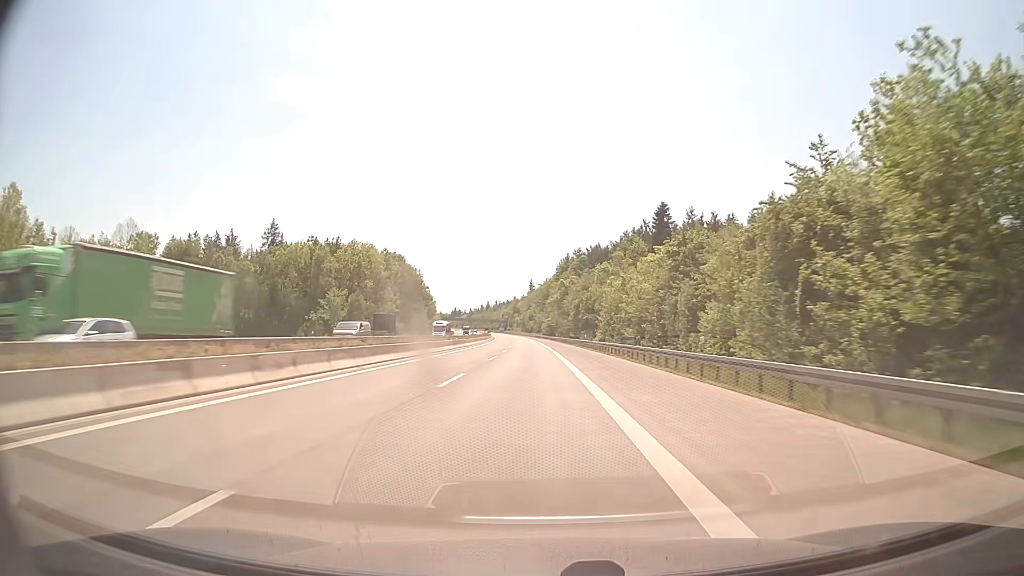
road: motorway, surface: concrete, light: Day
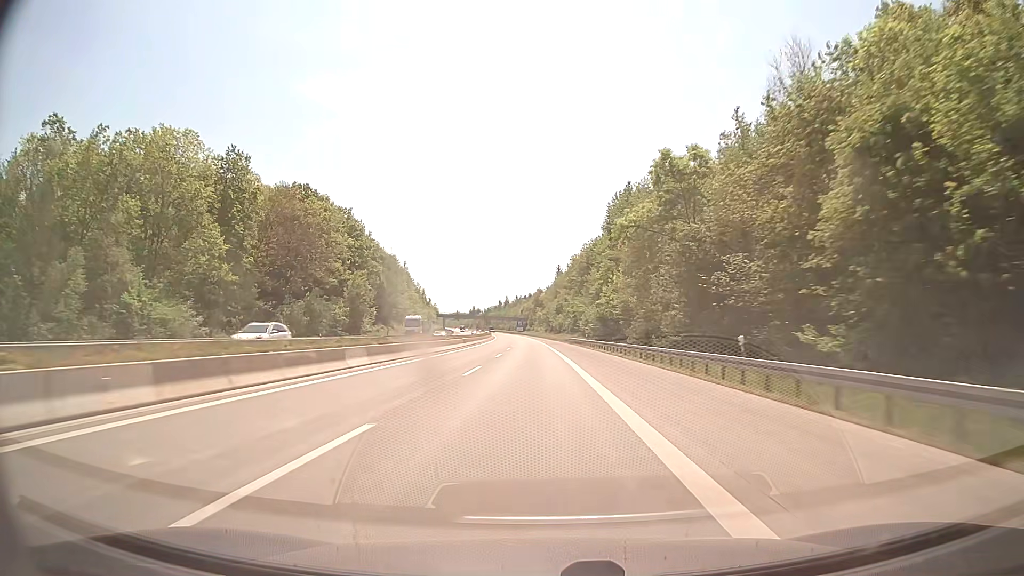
(-2.2, +103.7) m; -2°
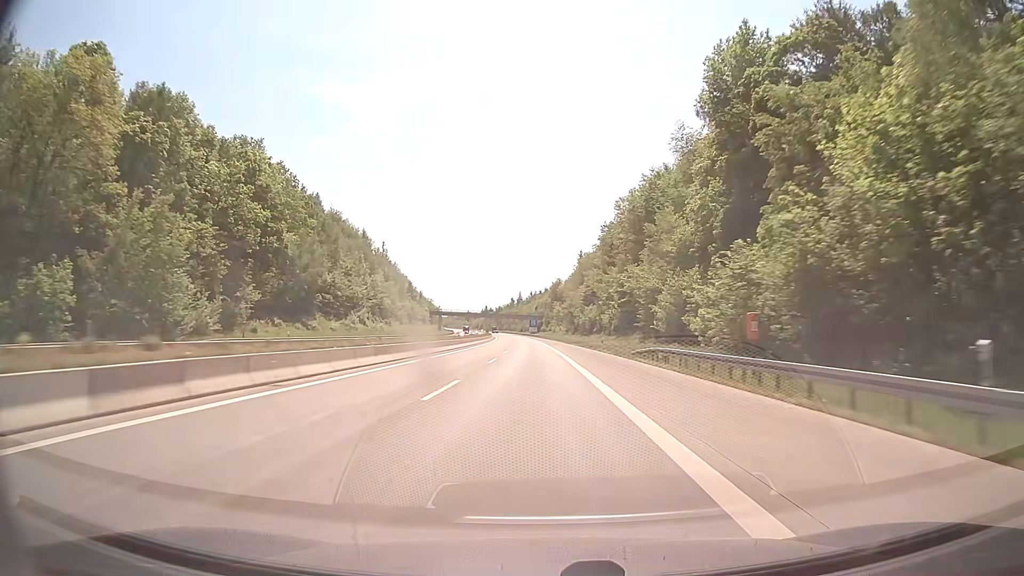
(-0.8, +62.2) m; -1°
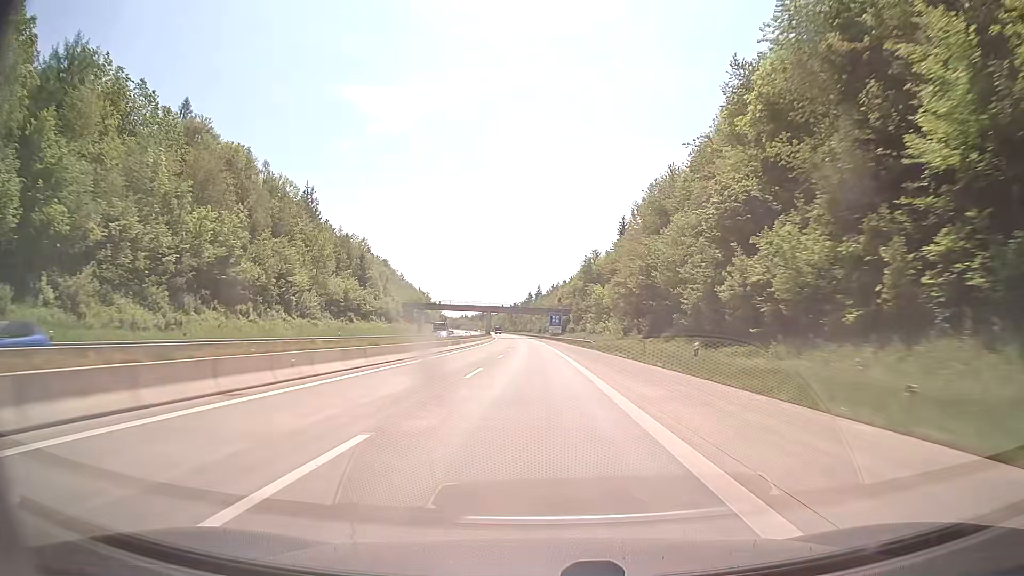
(-1.5, +83.0) m; -2°
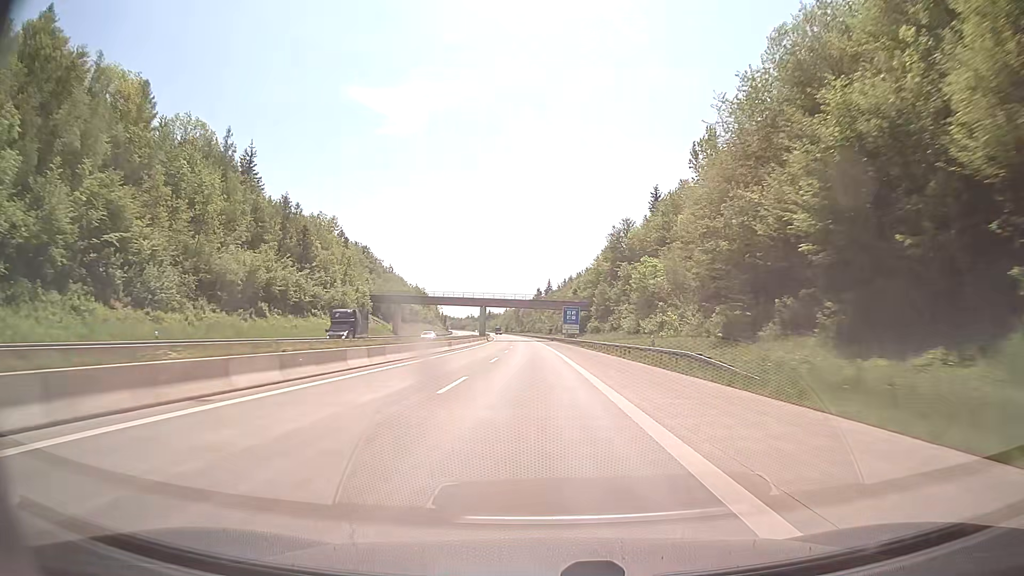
(-0.4, +41.5) m; -1°
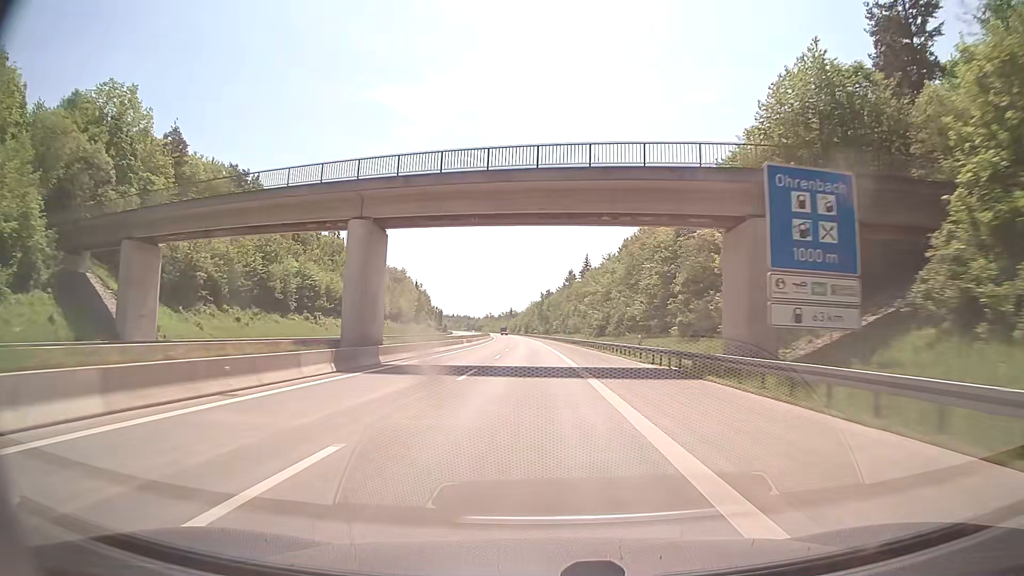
(-2.1, +103.8) m; -2°
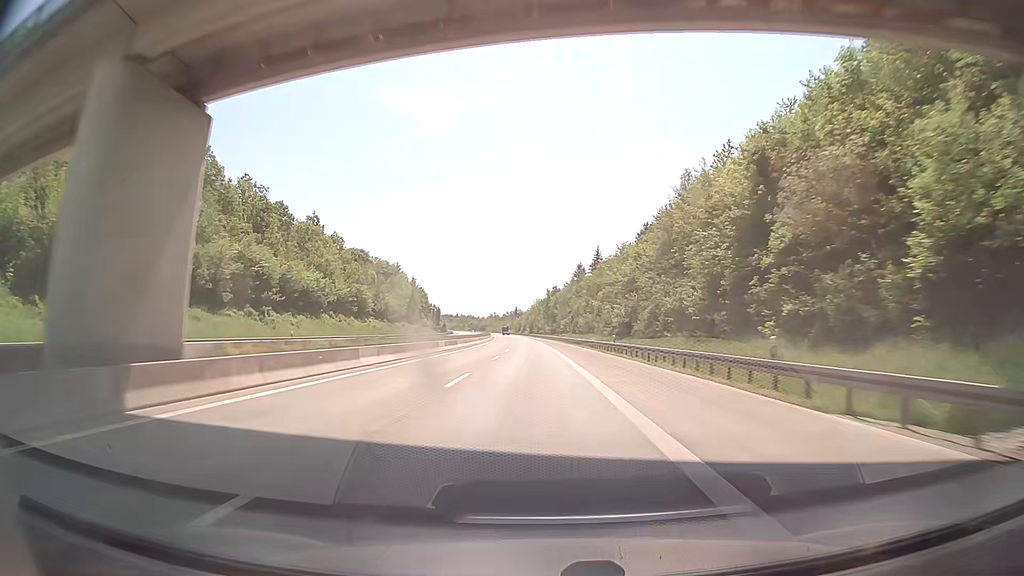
(-0.1, +20.7) m; 0°
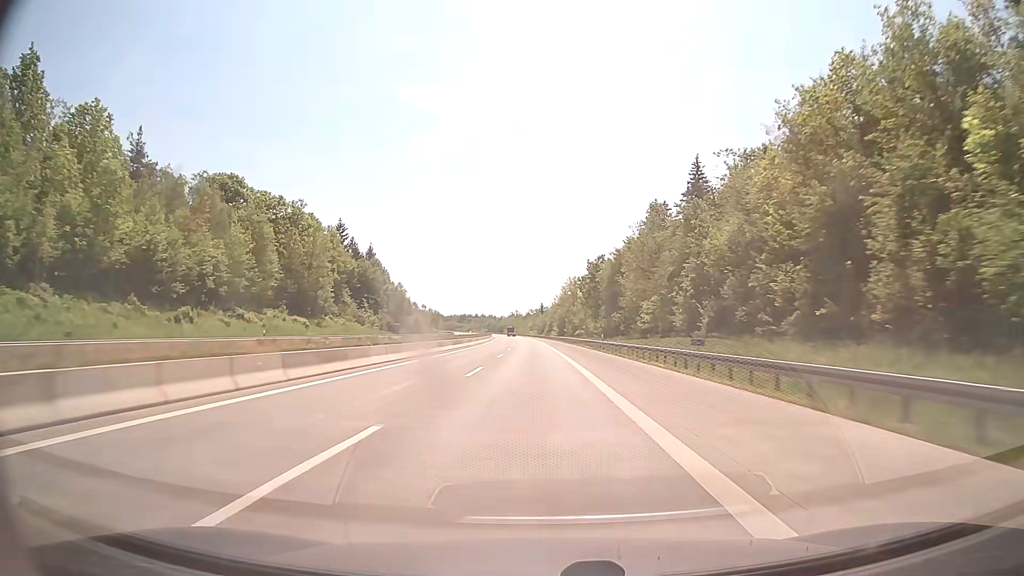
(-2.4, +103.7) m; -3°
(0, +10) (0, +20) (0, +30) (0, +40) (0, +50) (-1, +60) (-1, +70) (-1, +80) (-2, +90) (-2, +100) m
